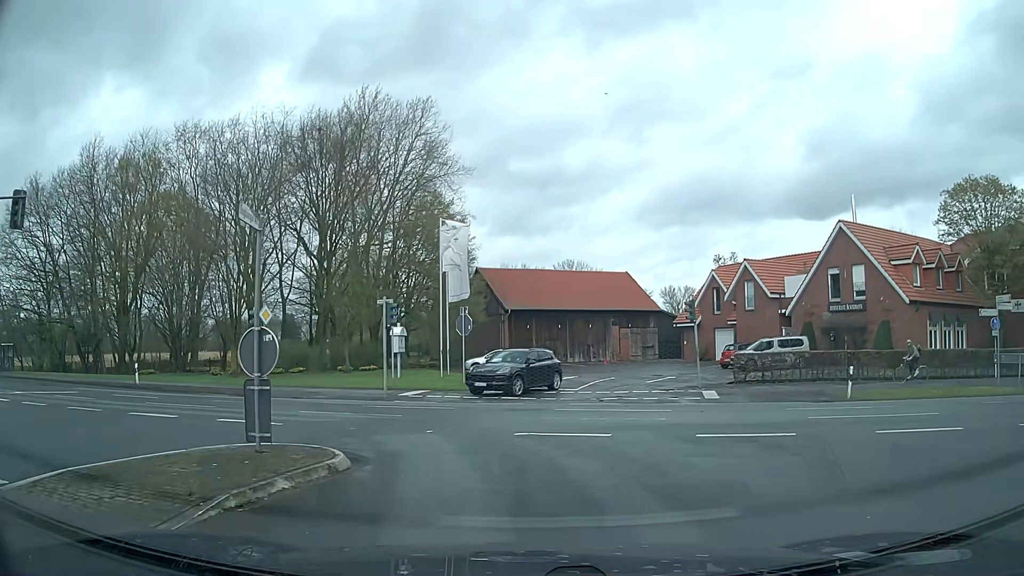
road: secondary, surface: asphalt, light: Day
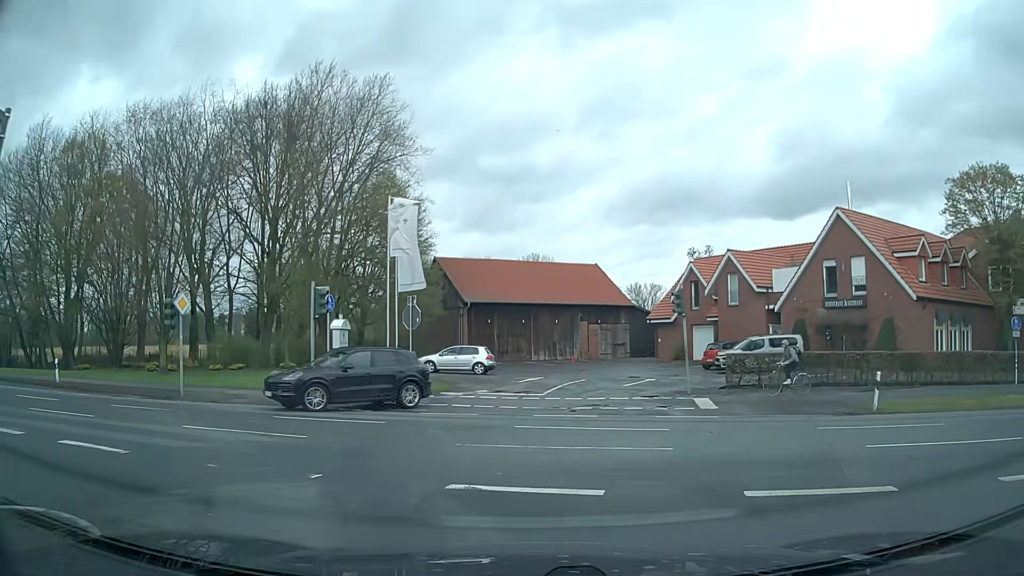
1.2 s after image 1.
(+0.1, +4.4) m; +3°
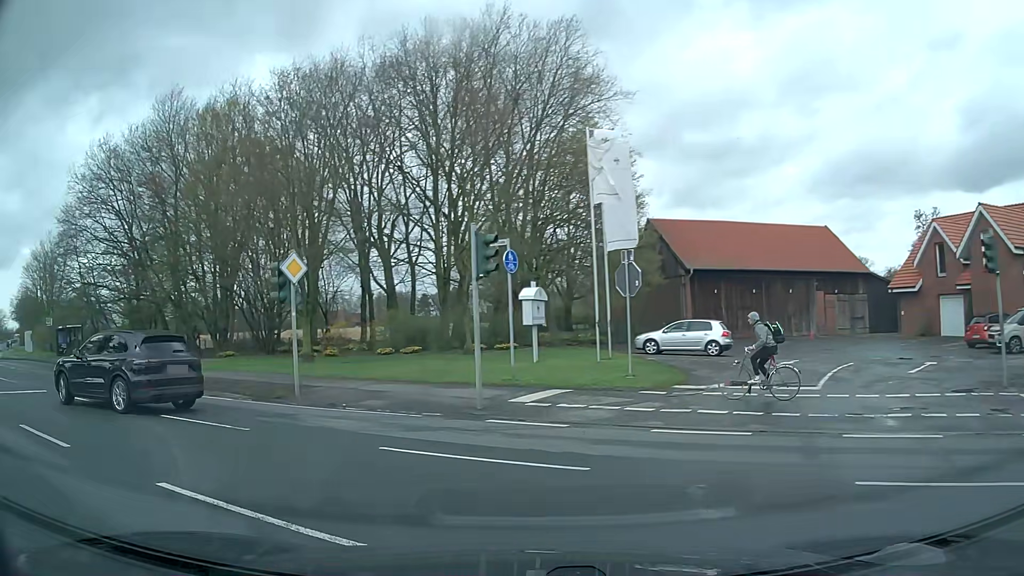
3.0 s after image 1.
(-0.8, +7.5) m; -17°
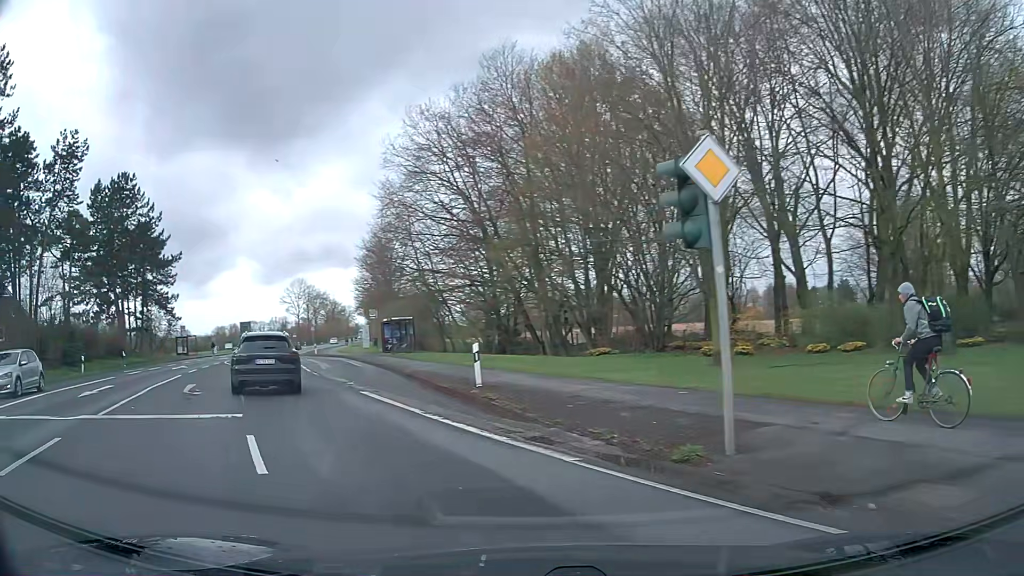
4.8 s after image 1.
(-2.9, +9.6) m; -32°
(-2, +10) (-6, +19) (-11, +28) (-15, +37) (-19, +46) (-23, +55) (-27, +64) (-30, +74) (-33, +83) (-36, +93) m
